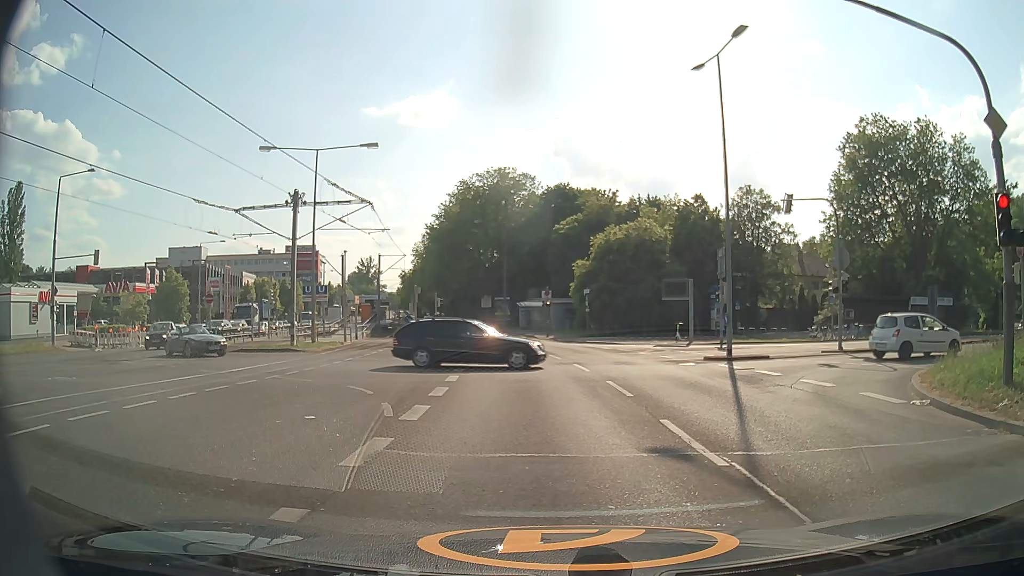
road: secondary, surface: asphalt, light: Day
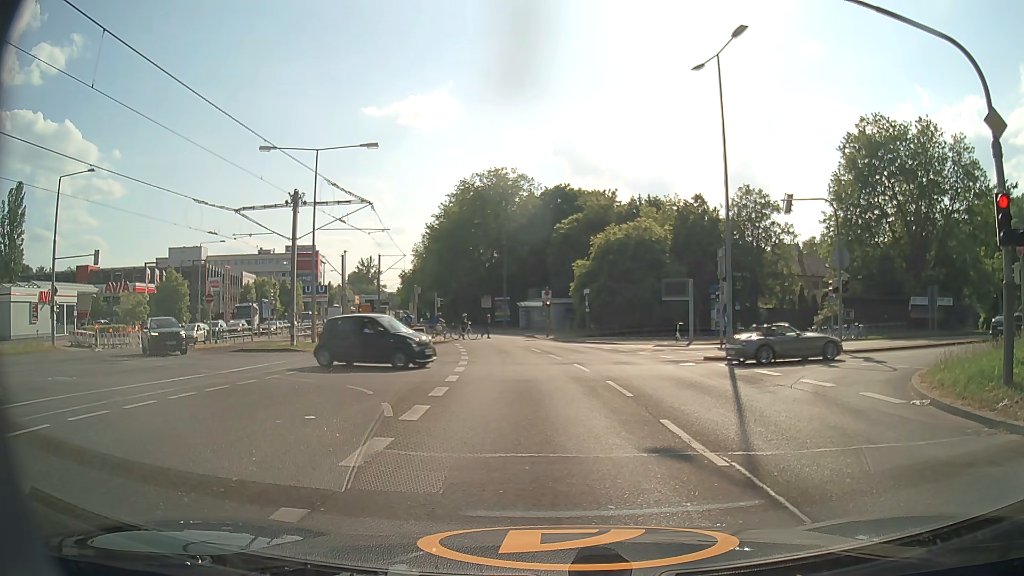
(0.0, 0.0) m; 0°
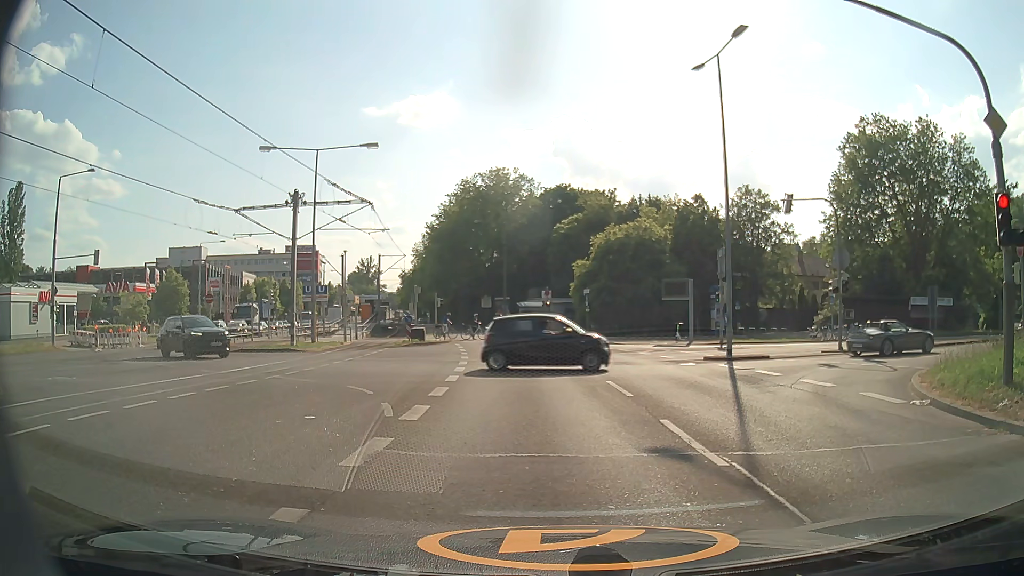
(0.0, 0.0) m; 0°
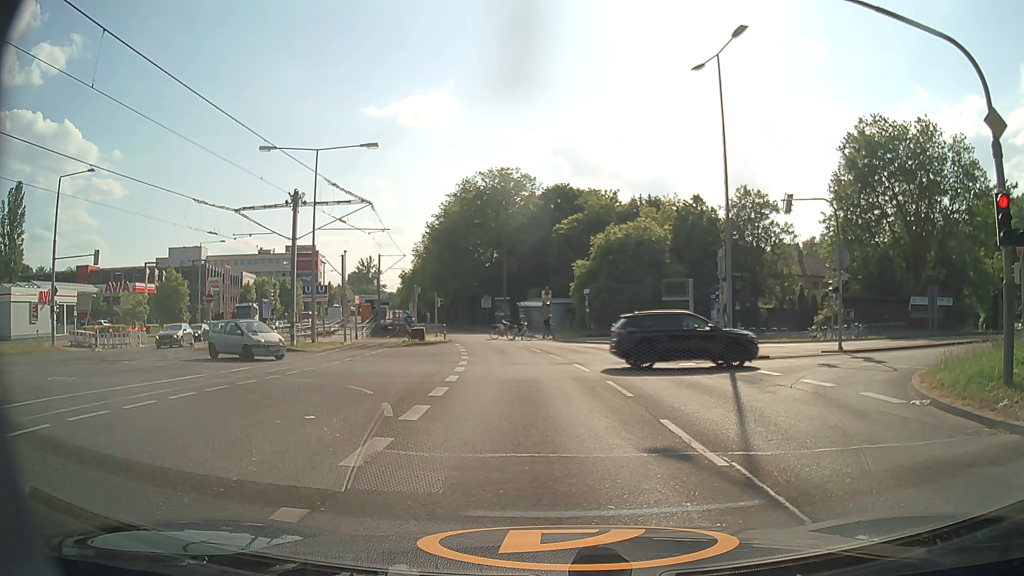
(0.0, 0.0) m; 0°
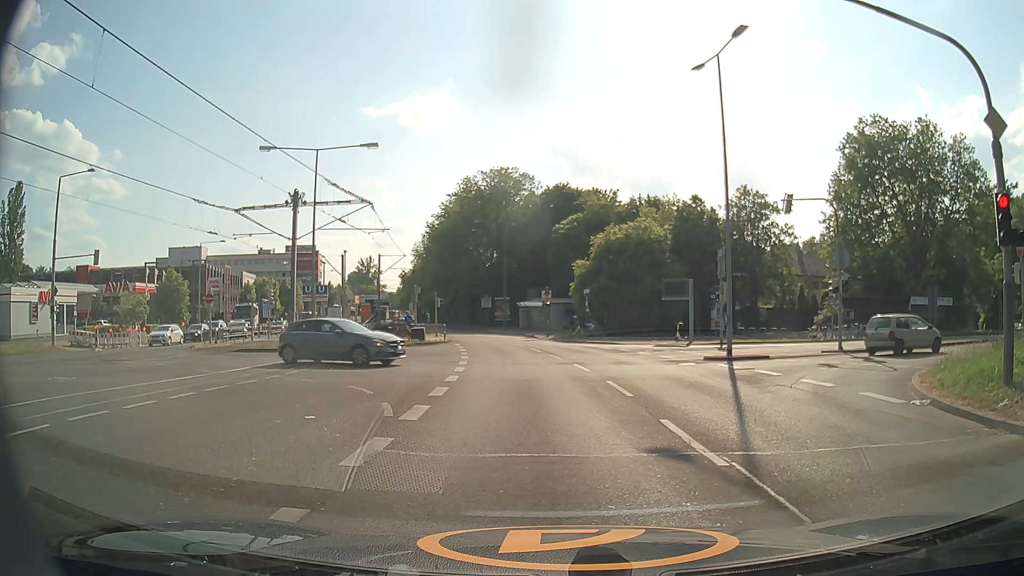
(0.0, 0.0) m; 0°
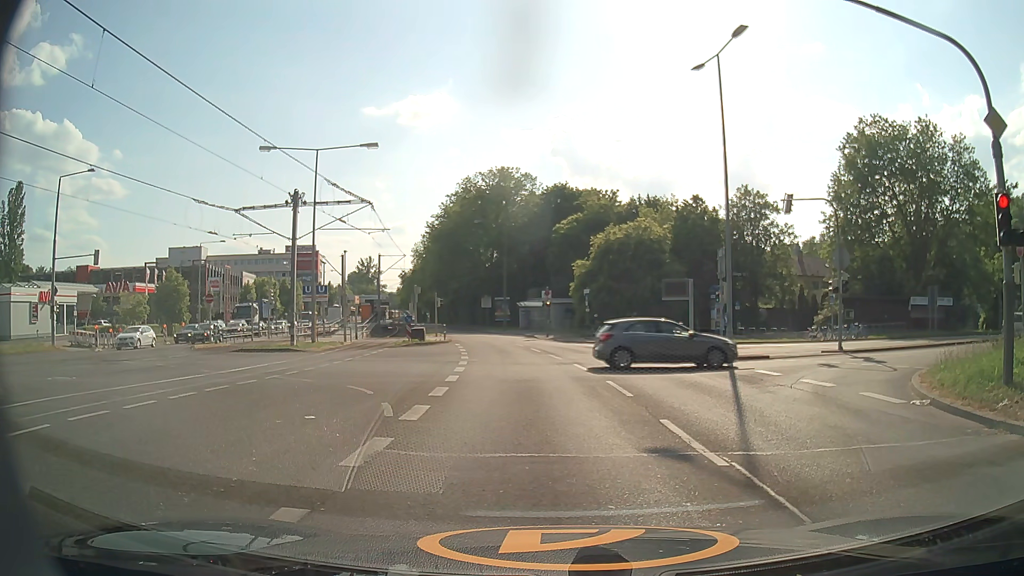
(0.0, 0.0) m; 0°
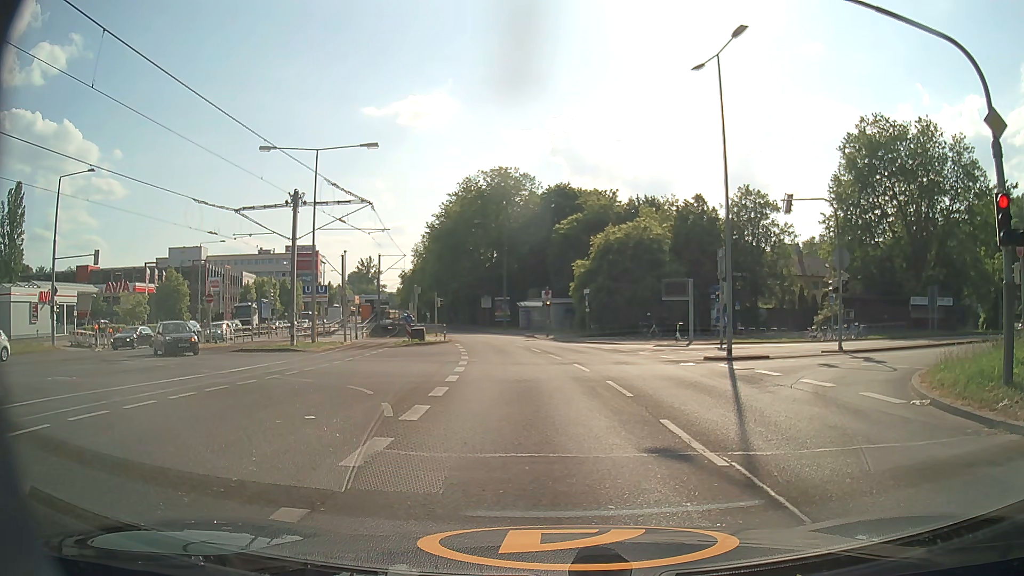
(0.0, 0.0) m; 0°
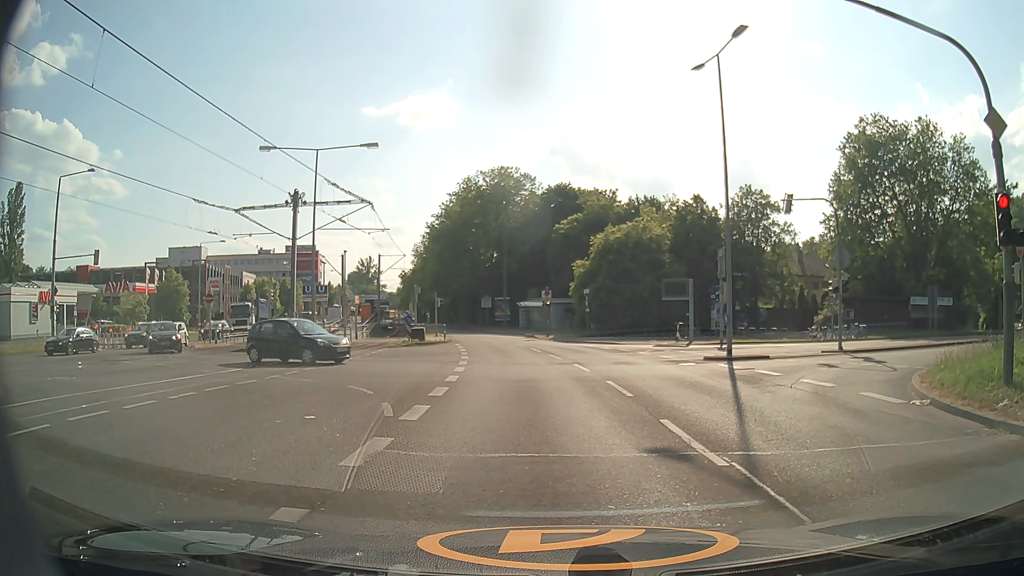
(0.0, 0.0) m; 0°
